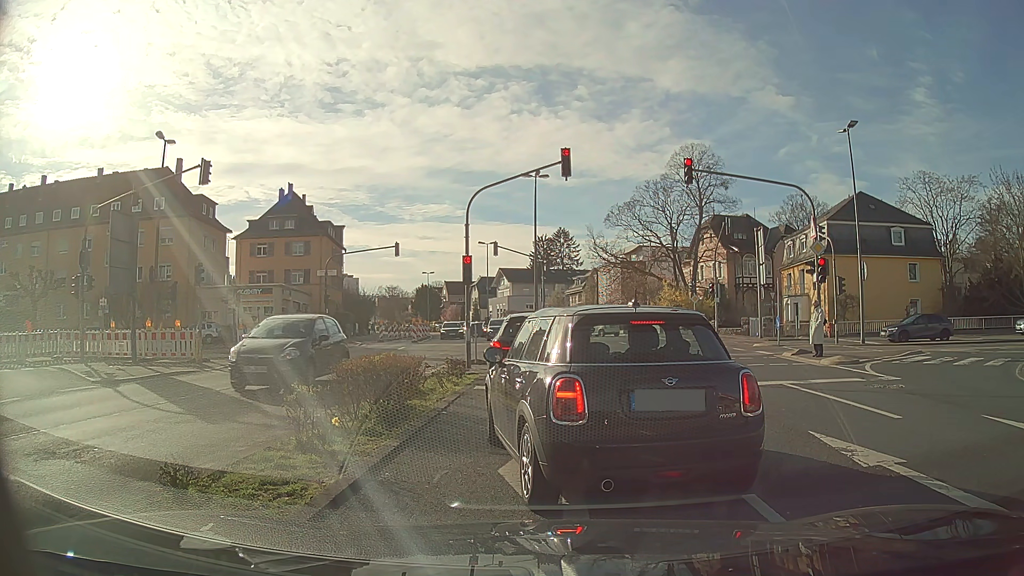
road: tertiary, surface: asphalt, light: Day
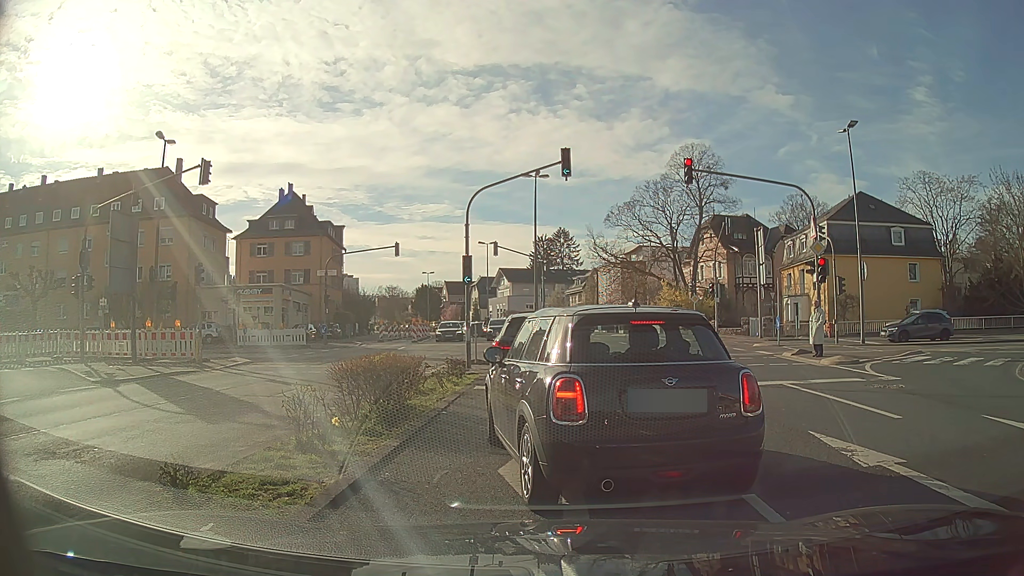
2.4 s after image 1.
(0.0, 0.0) m; 0°
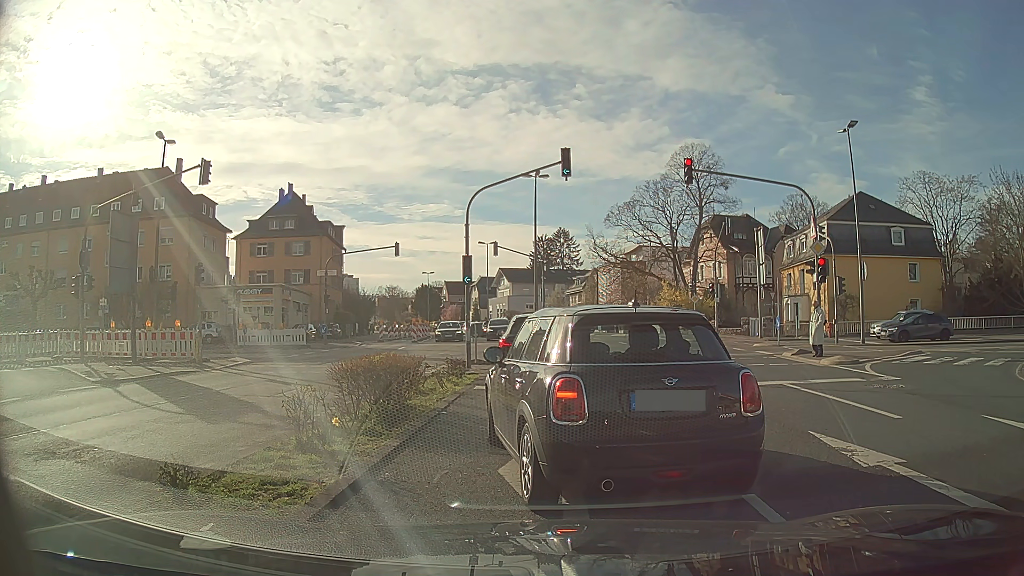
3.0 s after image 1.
(0.0, 0.0) m; 0°
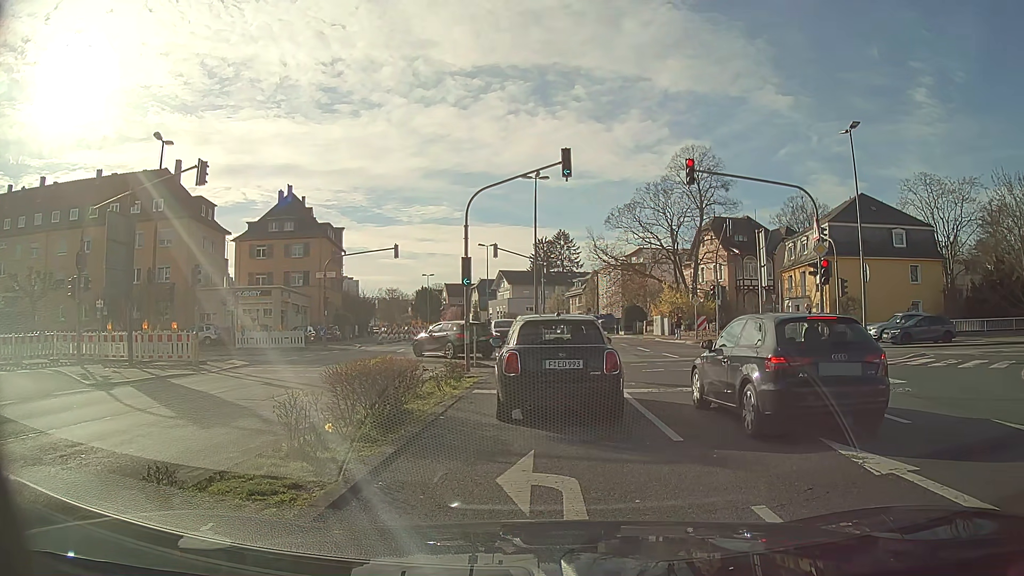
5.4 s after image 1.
(0.0, +0.2) m; 0°
